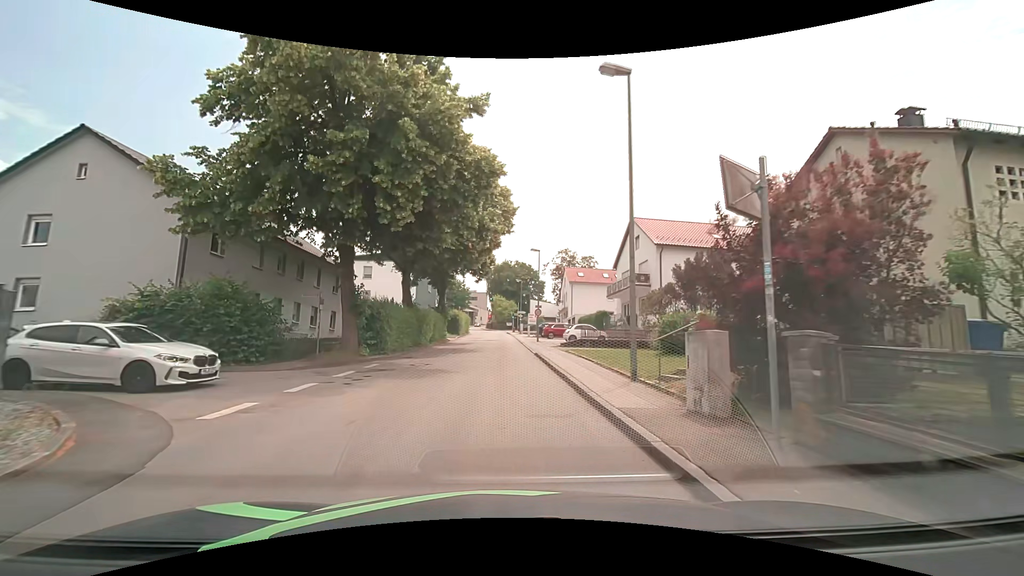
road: unclassified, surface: asphalt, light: Day
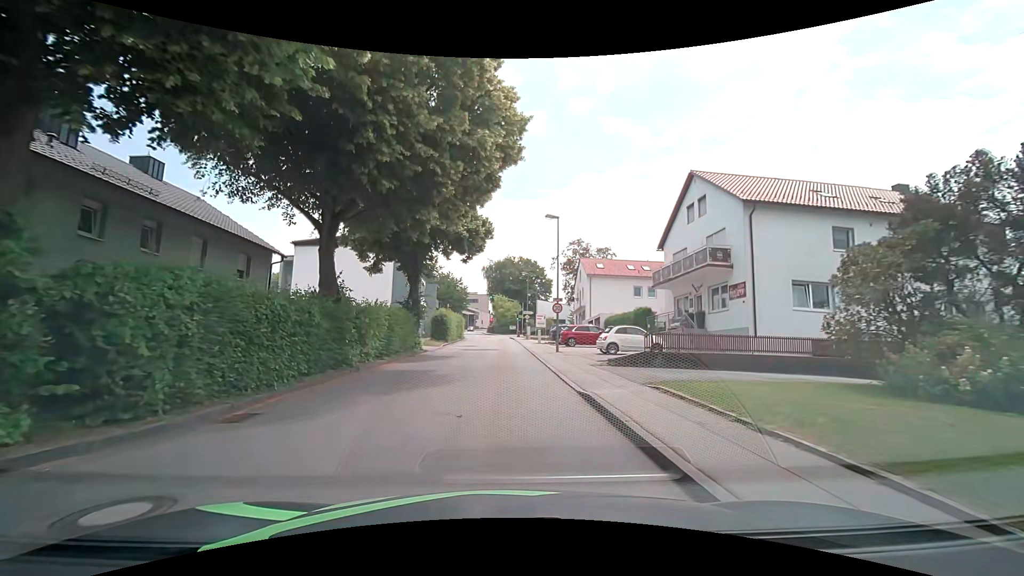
(0.0, +13.9) m; 0°
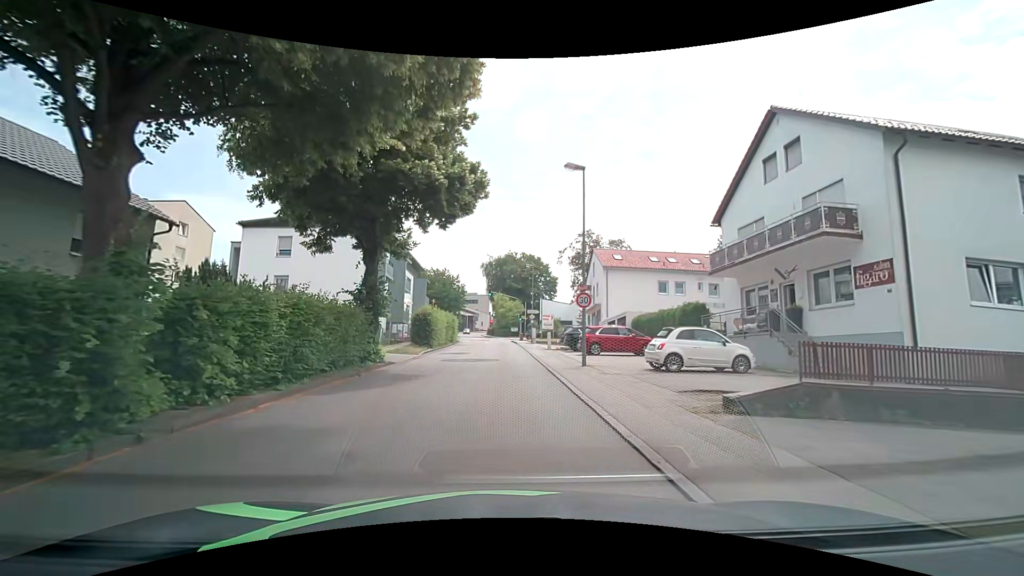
(0.0, +9.2) m; 0°
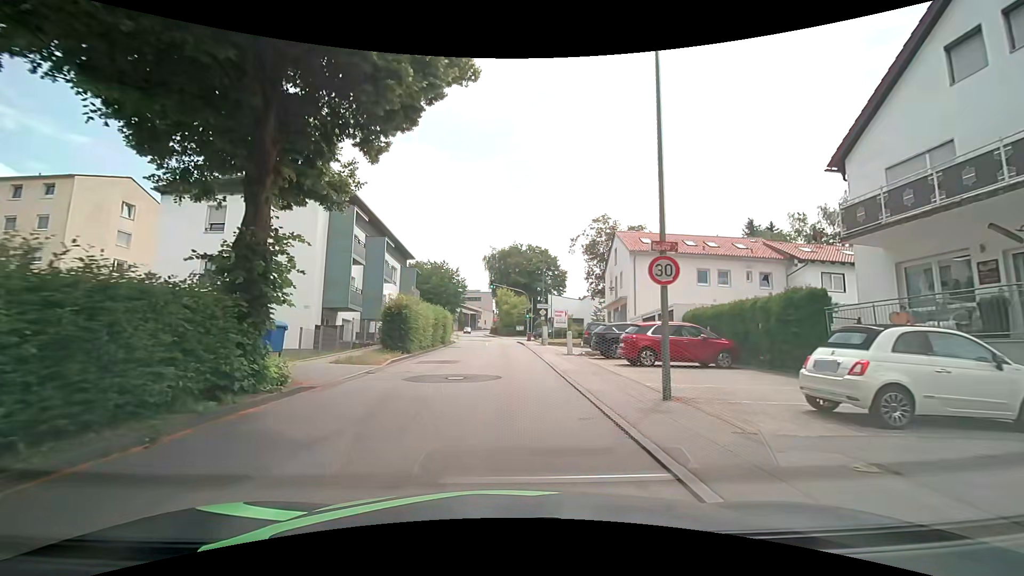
(0.0, +9.1) m; 0°
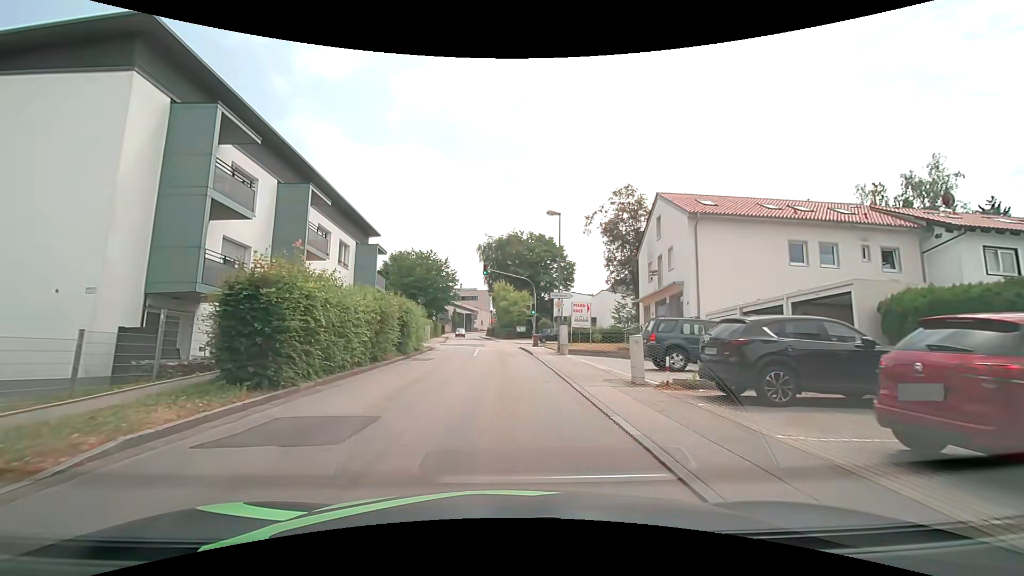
(-0.1, +13.6) m; 0°
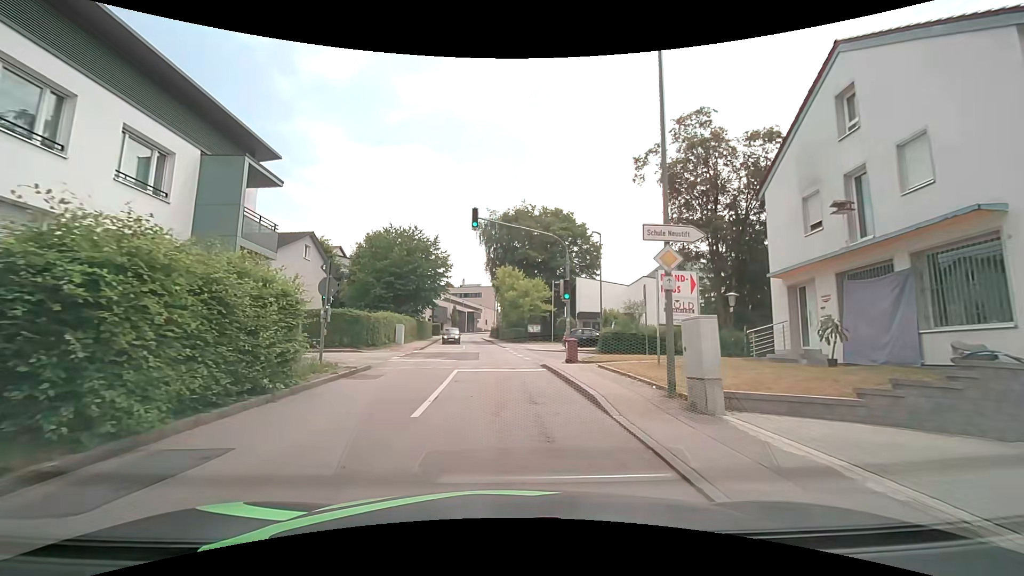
(-0.3, +17.8) m; -1°
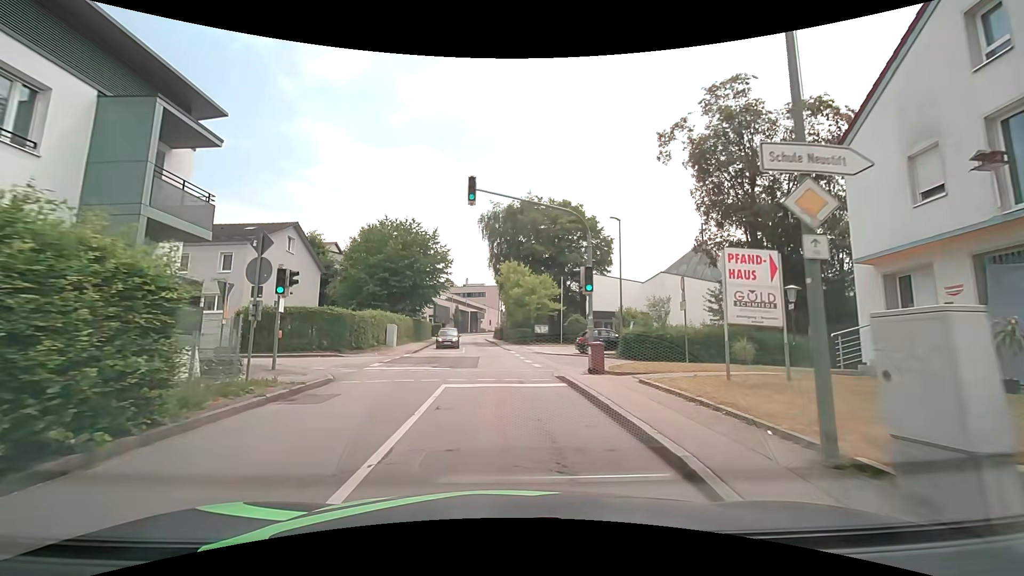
(0.0, +4.4) m; 0°
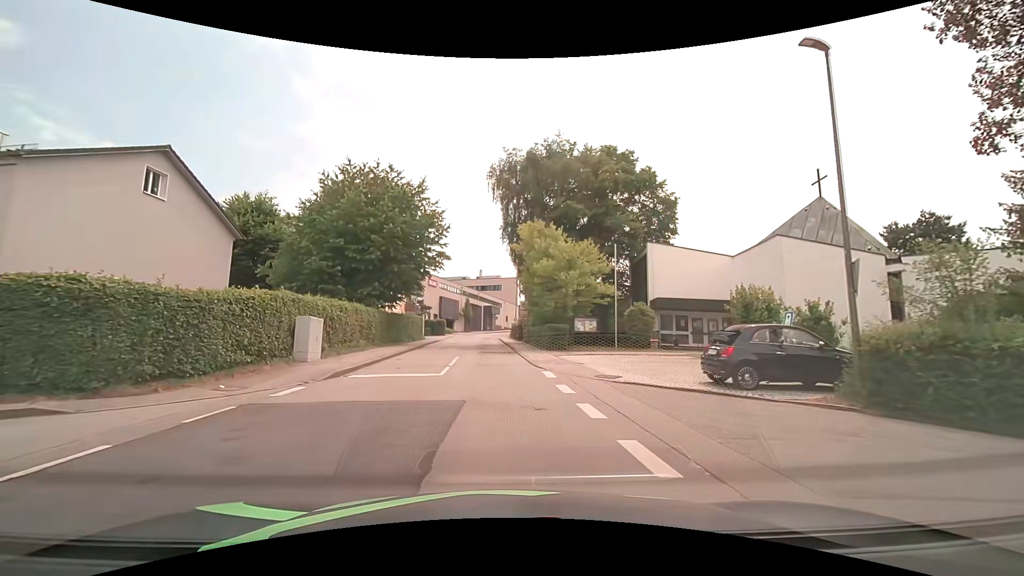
(-0.3, +17.4) m; -3°
(0, +10) (-1, +20) (-1, +30) (-2, +40) (-2, +50) (-2, +60) (-2, +70) (-2, +80) (-1, +90) (+1, +100) m
